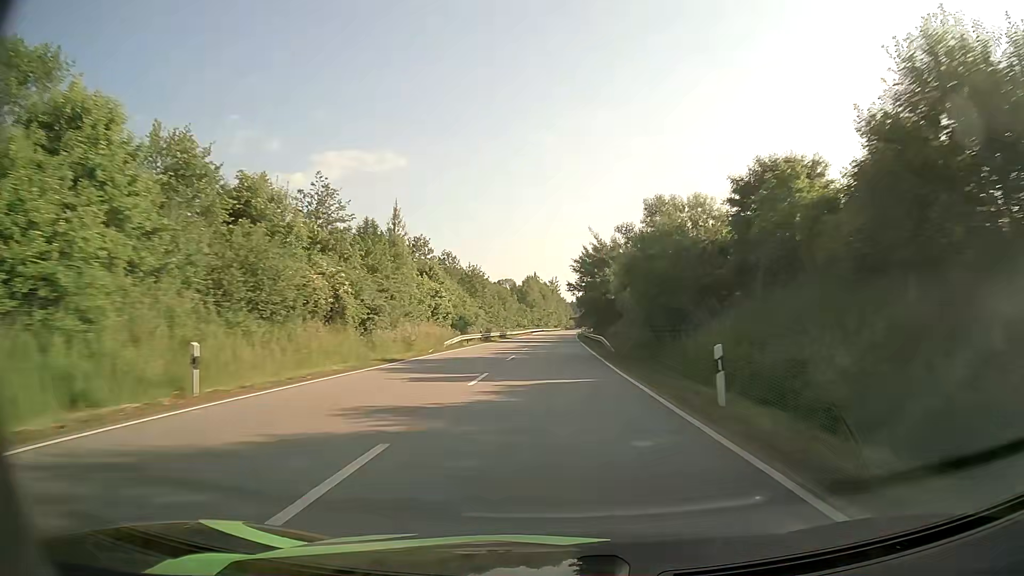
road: primary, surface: asphalt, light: Day
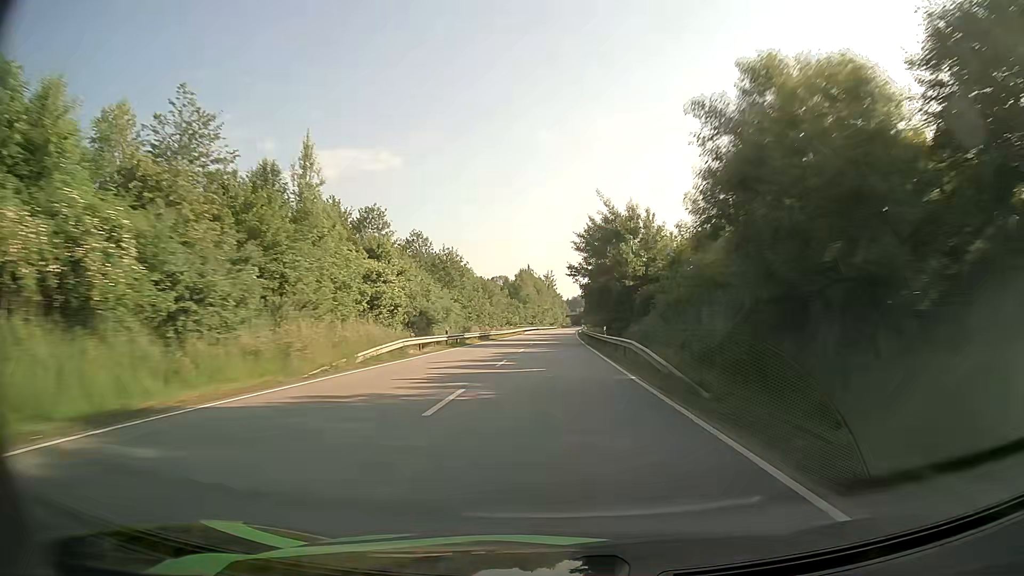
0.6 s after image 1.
(+0.1, +17.4) m; 0°
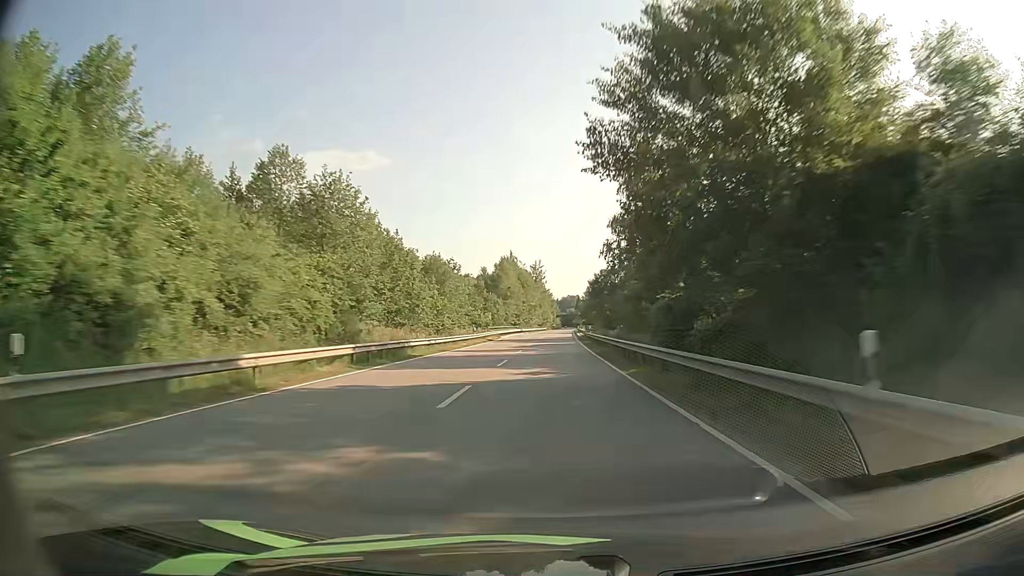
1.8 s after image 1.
(+0.3, +34.8) m; +1°
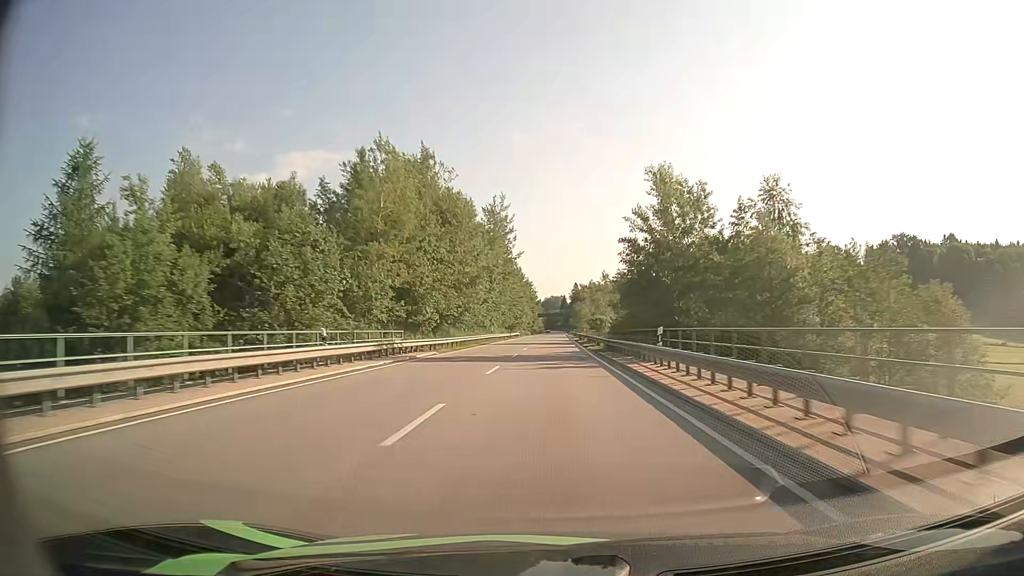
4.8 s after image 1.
(+1.1, +87.0) m; +1°
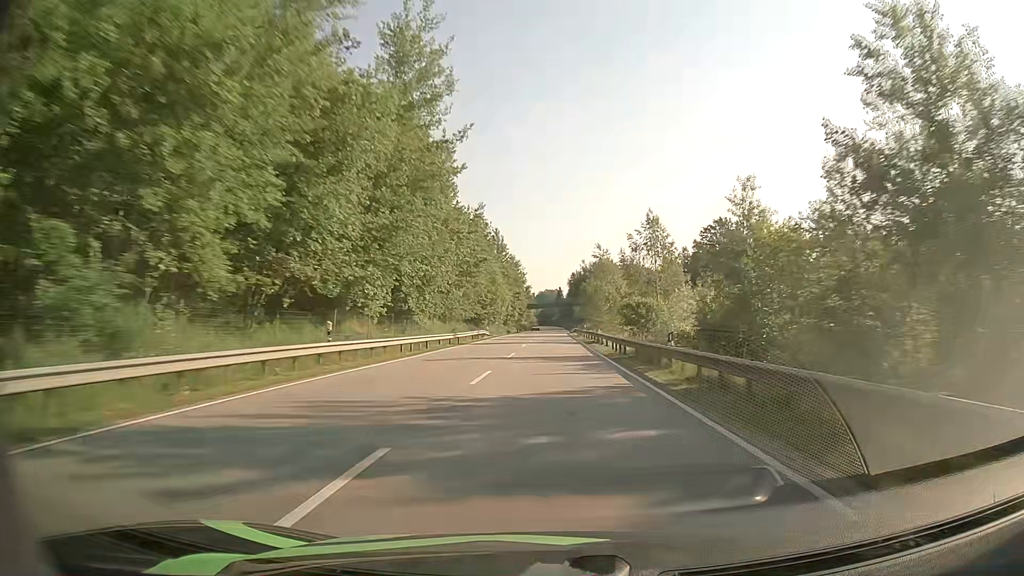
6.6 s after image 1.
(+0.3, +52.2) m; 0°
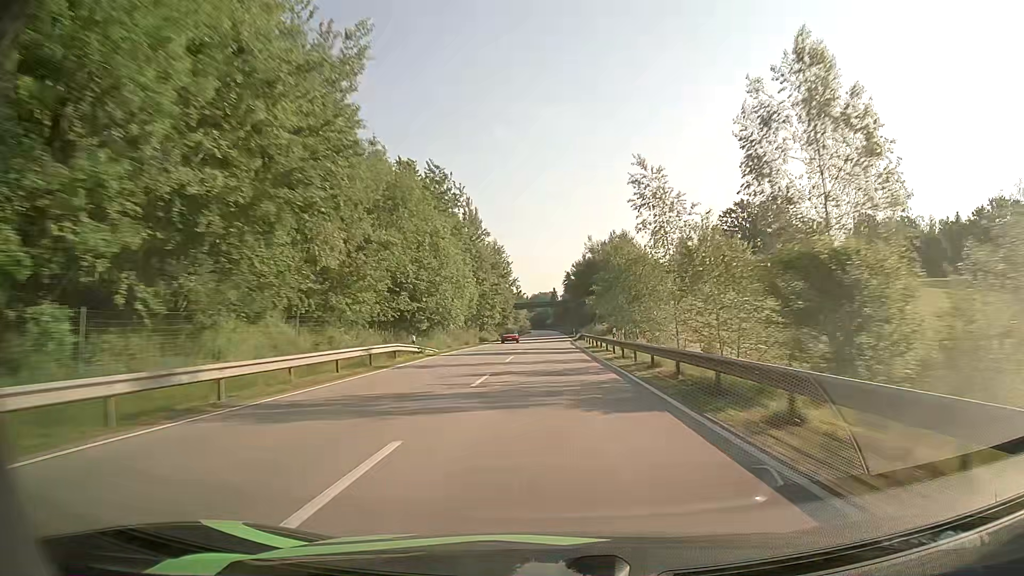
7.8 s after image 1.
(+0.3, +34.8) m; +1°
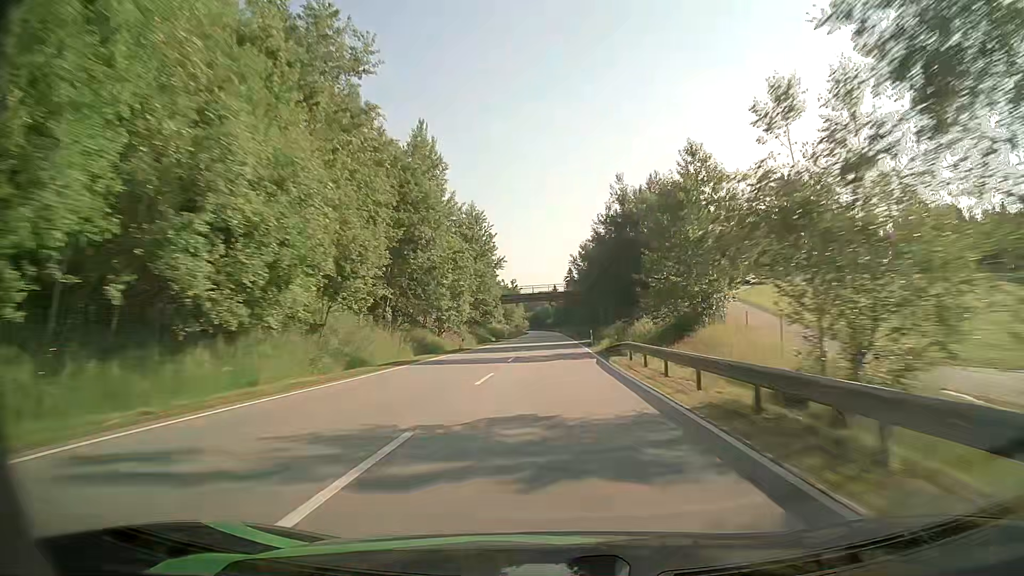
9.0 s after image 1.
(-0.1, +34.8) m; 0°
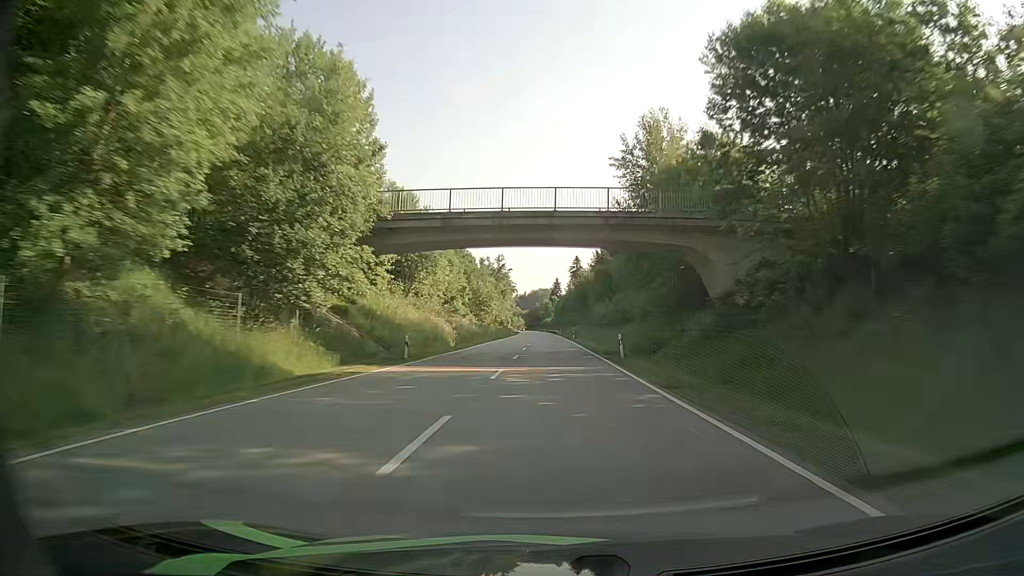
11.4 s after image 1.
(-0.3, +69.6) m; 0°
(0, +10) (0, +20) (0, +30) (0, +40) (0, +50) (0, +60) (0, +70) (0, +80) (0, +90) (0, +100) m
